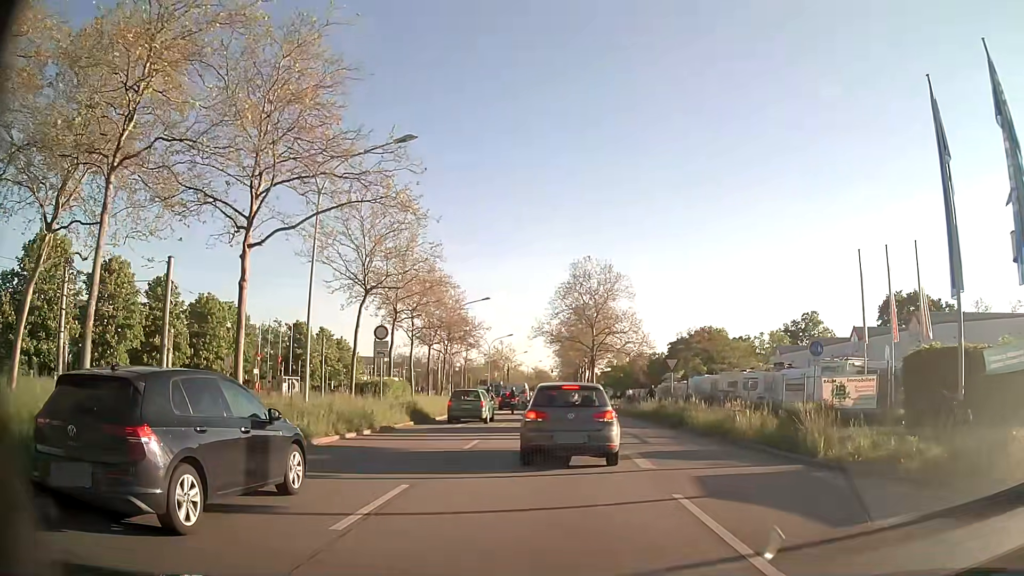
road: primary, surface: asphalt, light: Day
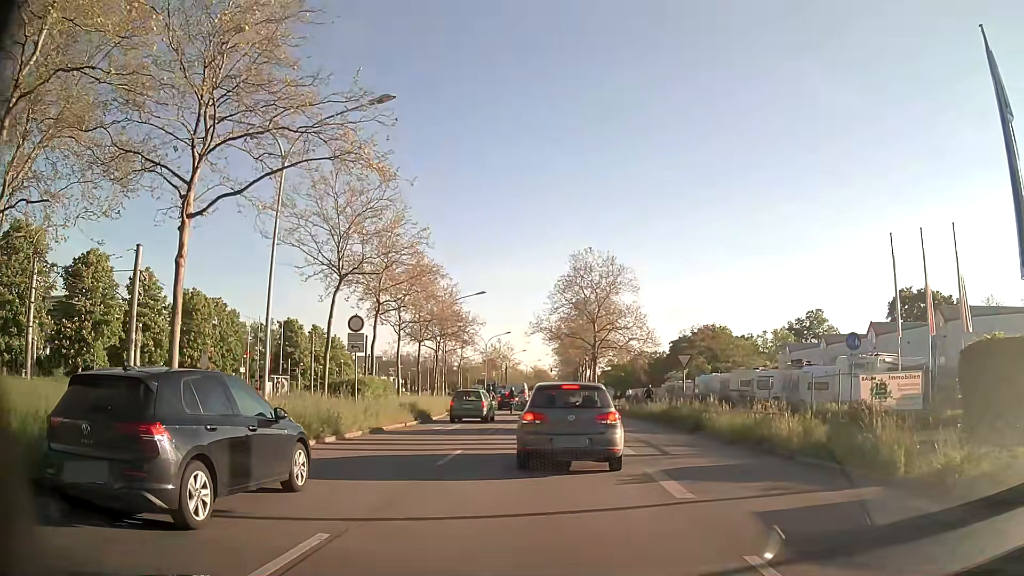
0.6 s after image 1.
(-0.1, +3.3) m; -2°
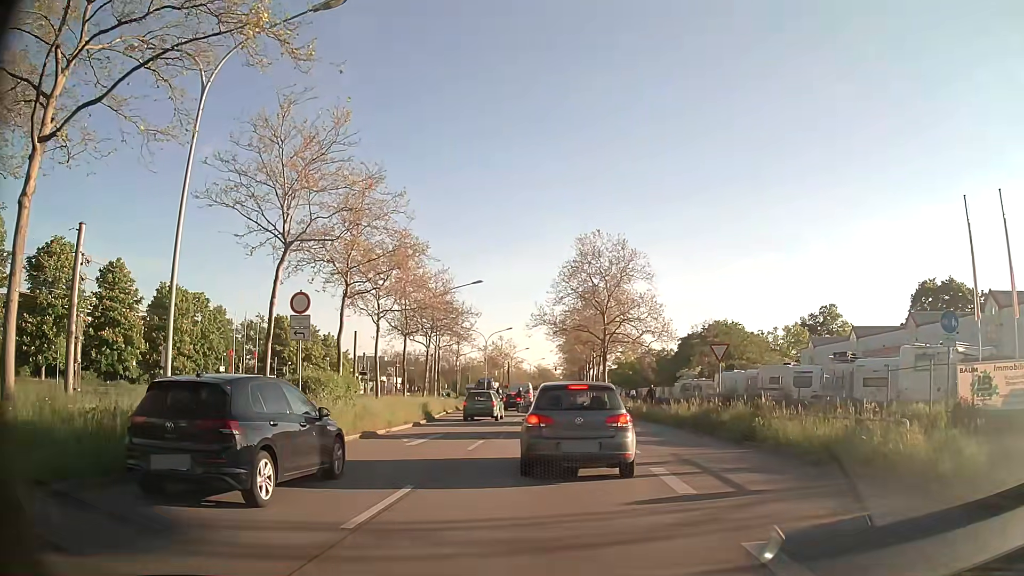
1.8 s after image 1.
(0.0, +5.5) m; 0°
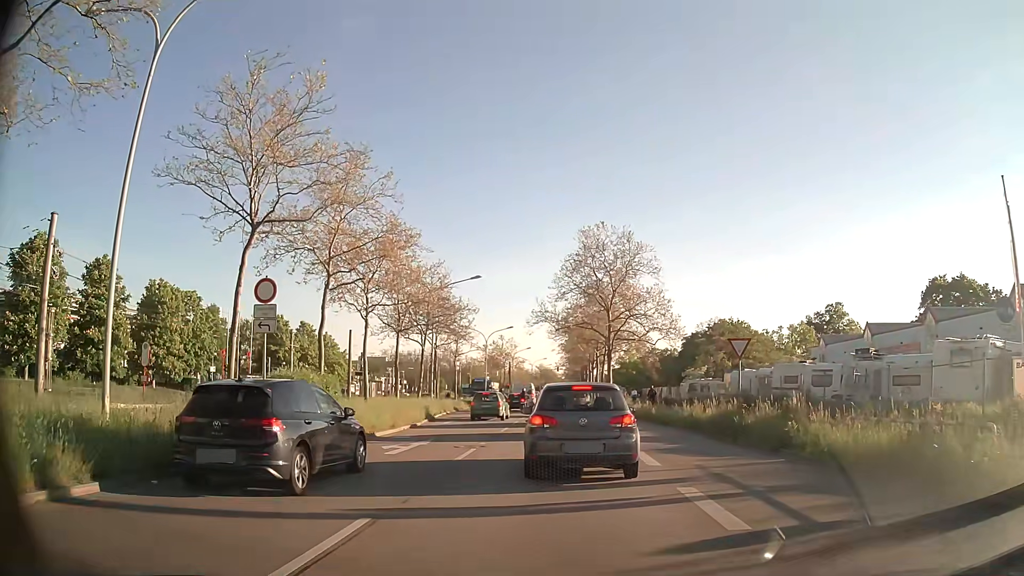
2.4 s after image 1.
(0.0, +2.4) m; 0°
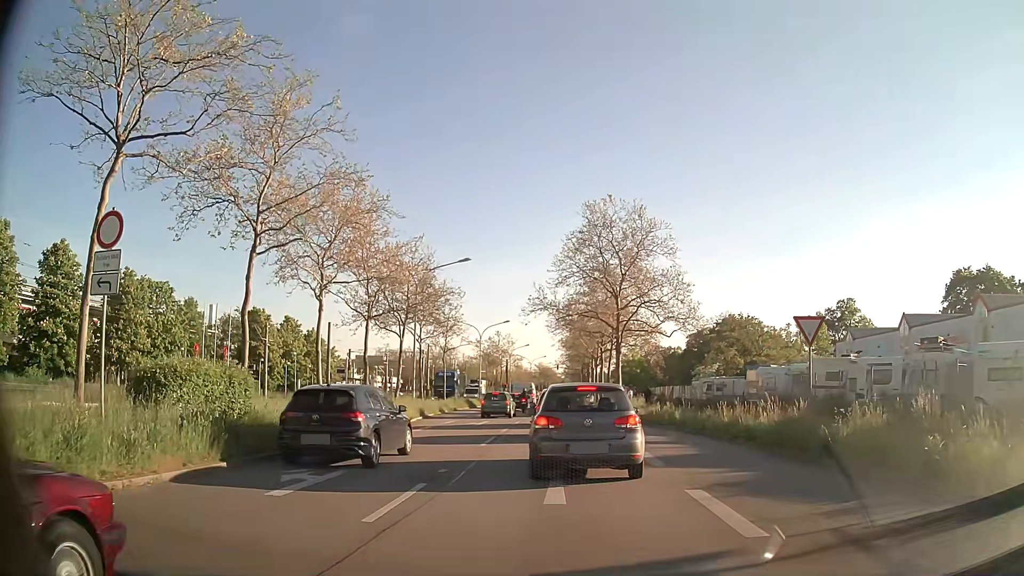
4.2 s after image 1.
(0.0, +6.2) m; 0°
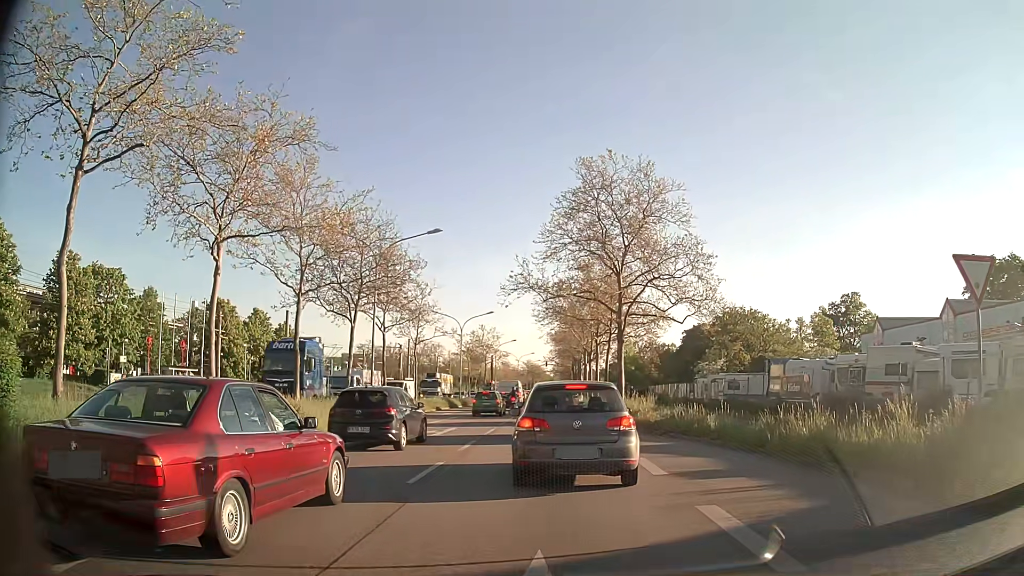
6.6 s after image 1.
(0.0, +7.4) m; +1°
